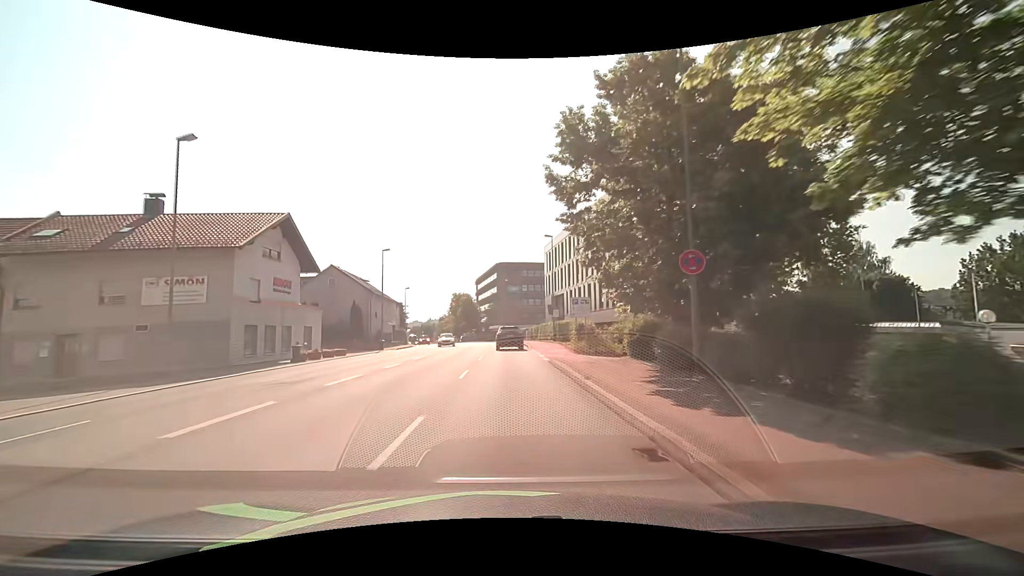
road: primary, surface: asphalt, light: Day
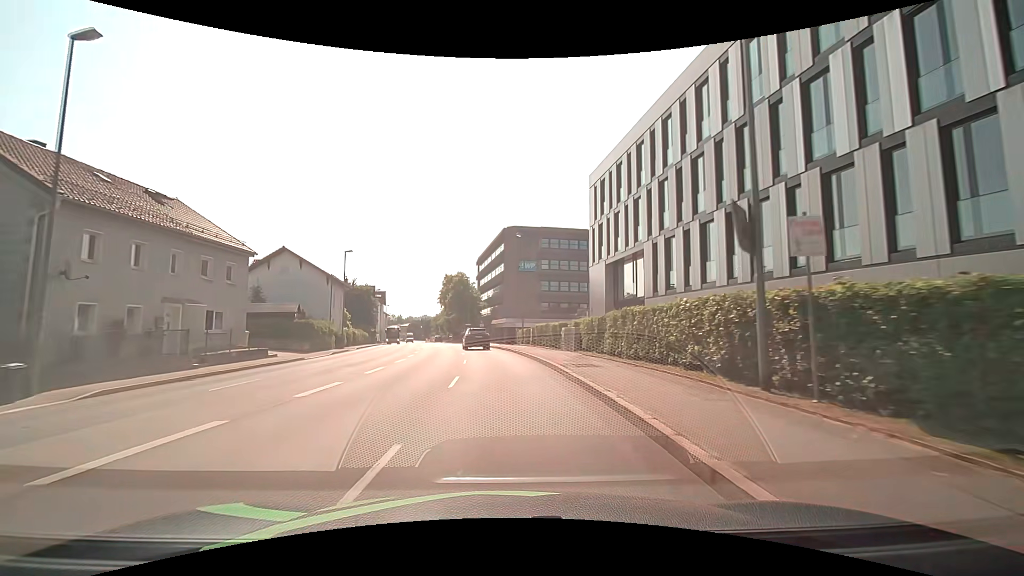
(+0.1, +38.0) m; -1°
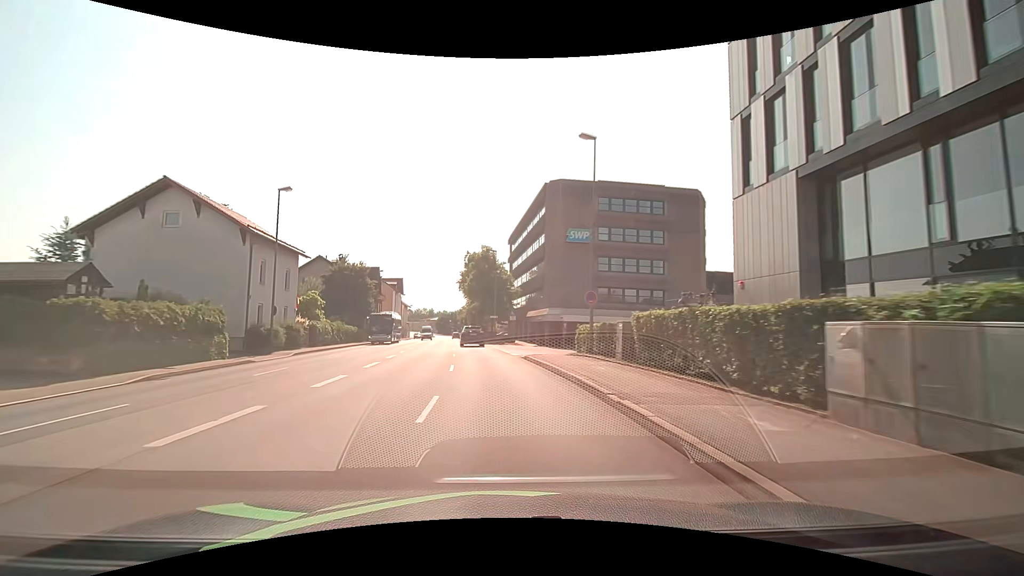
(-0.6, +22.9) m; -4°
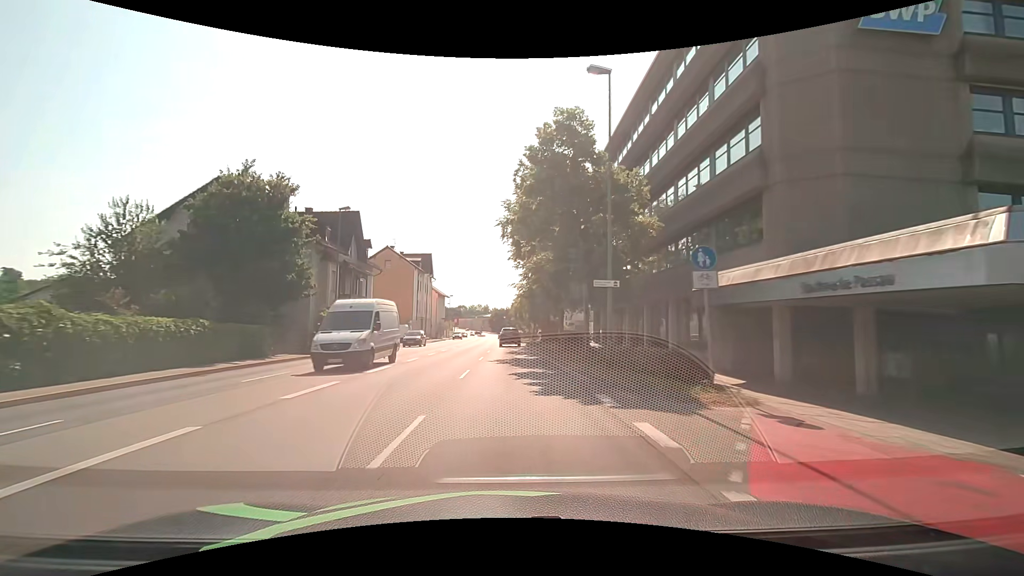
(-2.4, +38.4) m; -6°
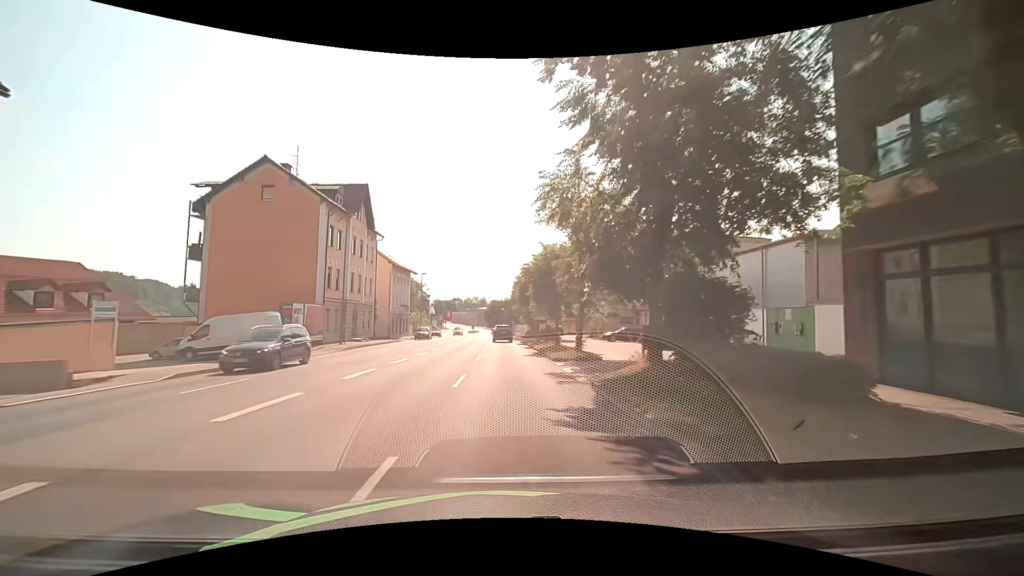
(-0.3, +38.7) m; -1°
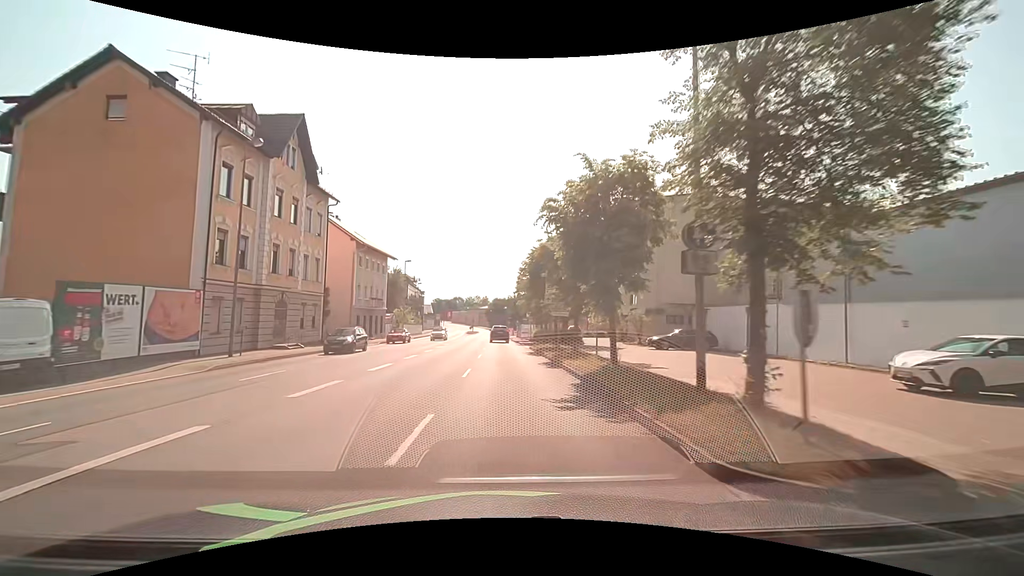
(+0.2, +15.4) m; 0°
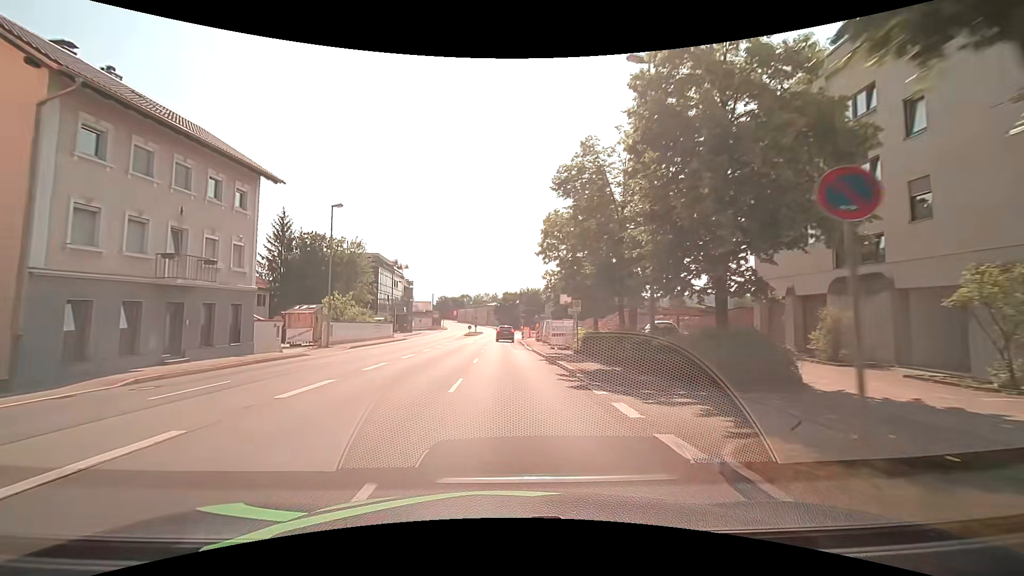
(+0.2, +30.6) m; 0°
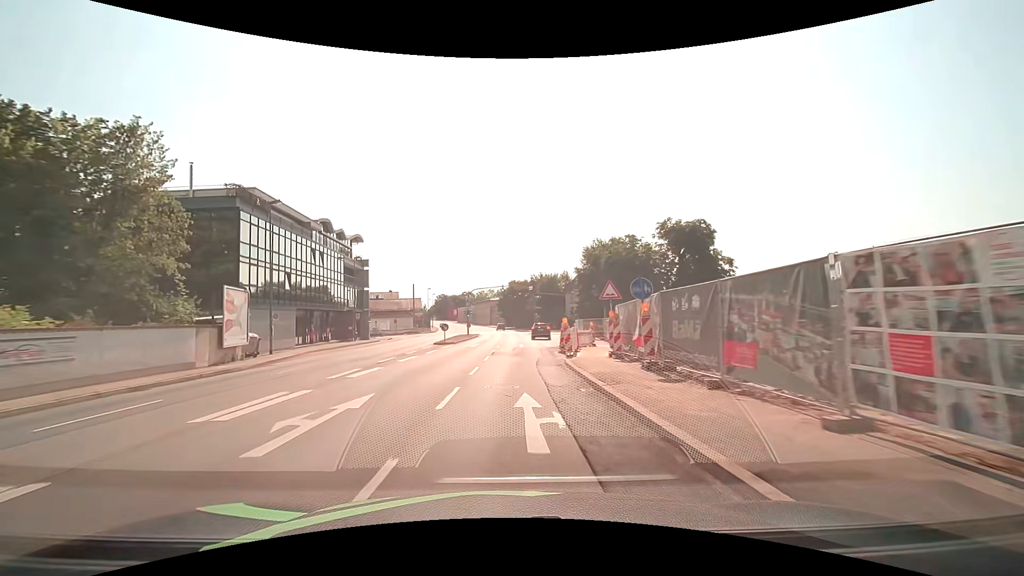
(-0.5, +38.2) m; -1°
